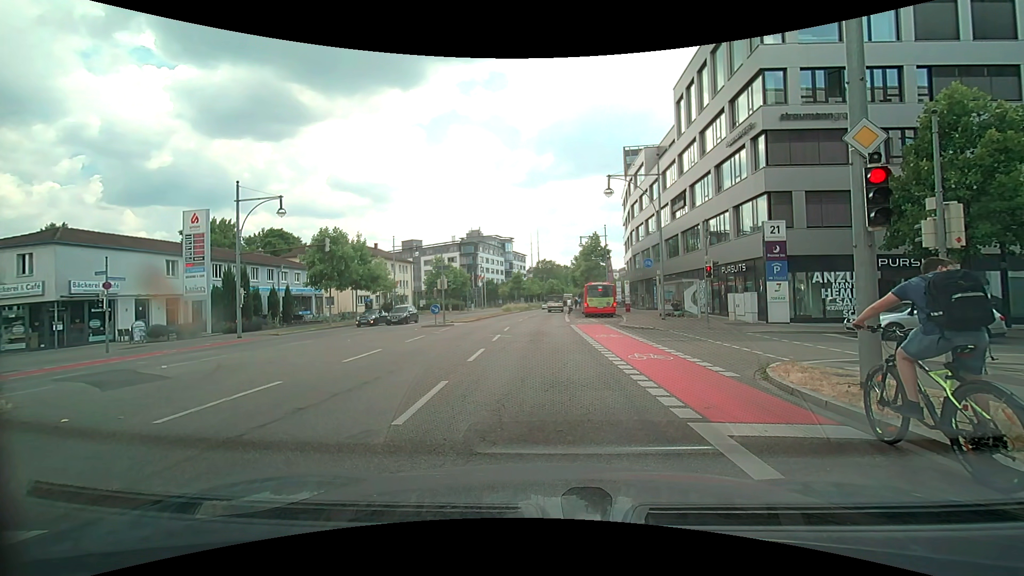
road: primary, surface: asphalt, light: Day
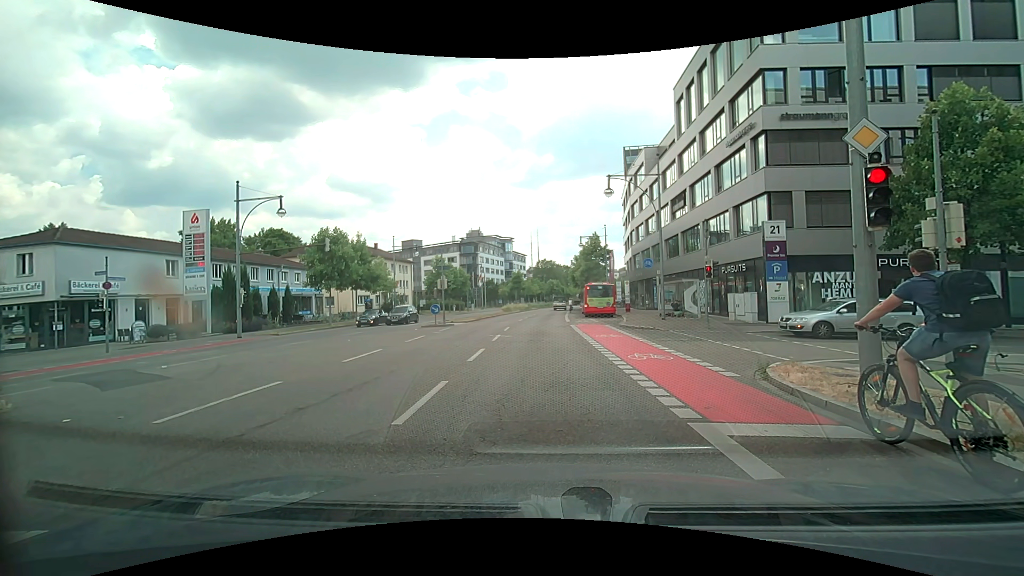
(0.0, 0.0) m; 0°
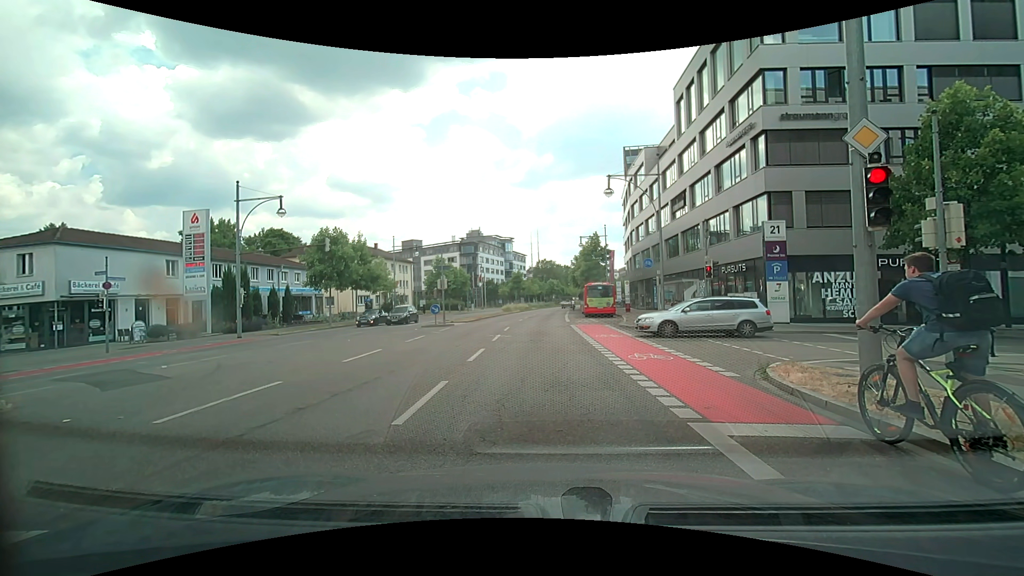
(0.0, 0.0) m; 0°
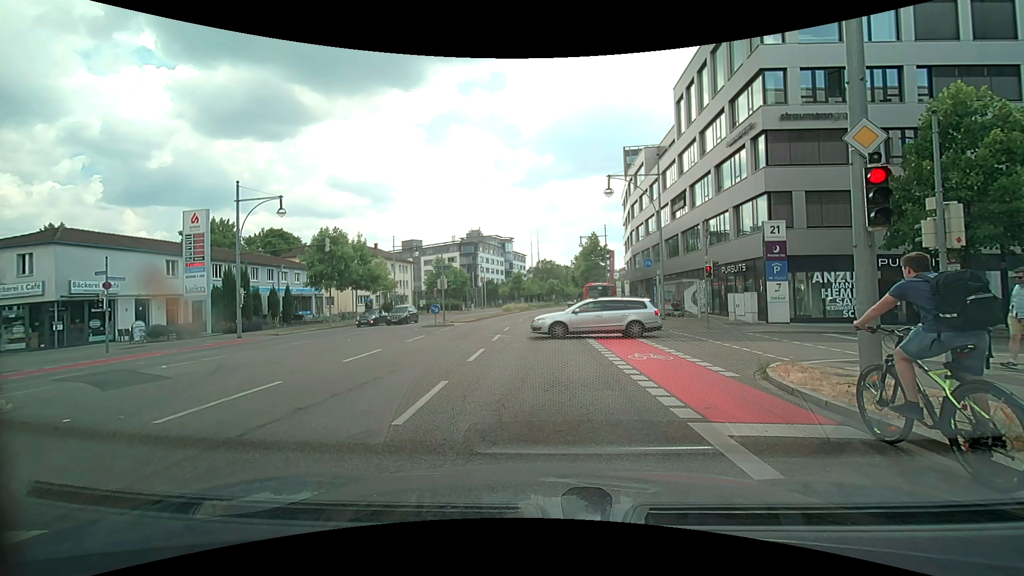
(0.0, 0.0) m; 0°
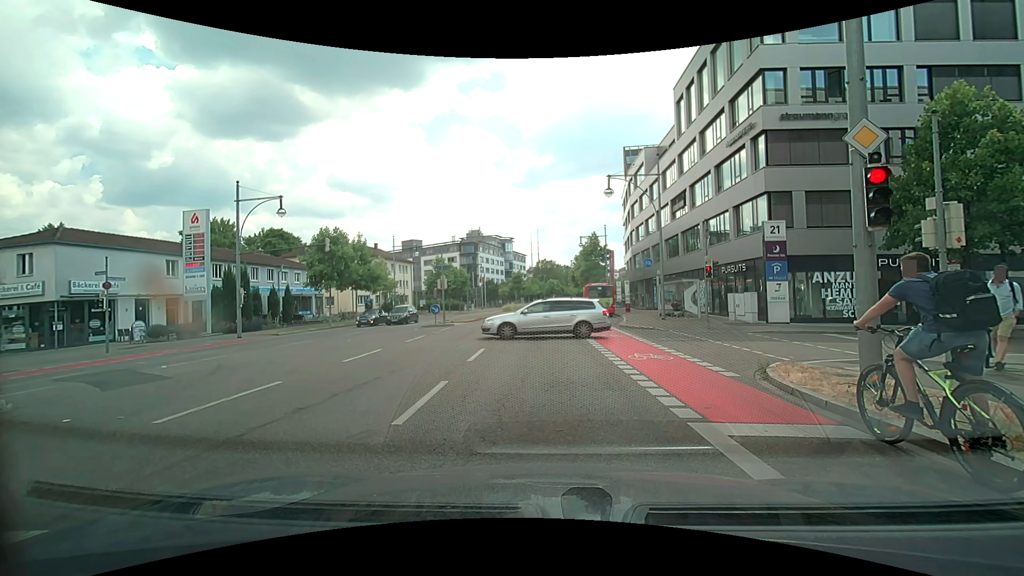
(0.0, 0.0) m; 0°
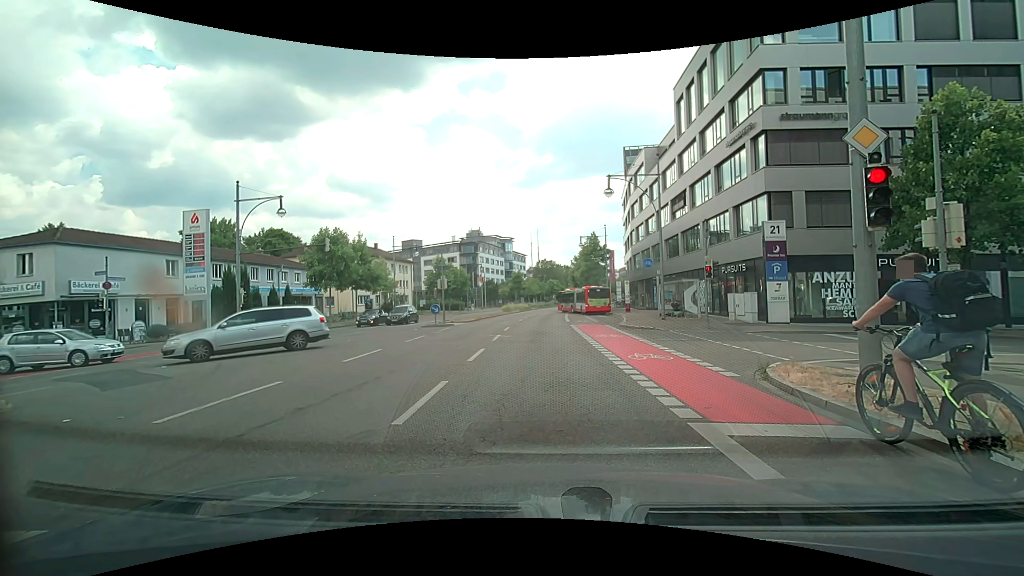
(0.0, 0.0) m; 0°
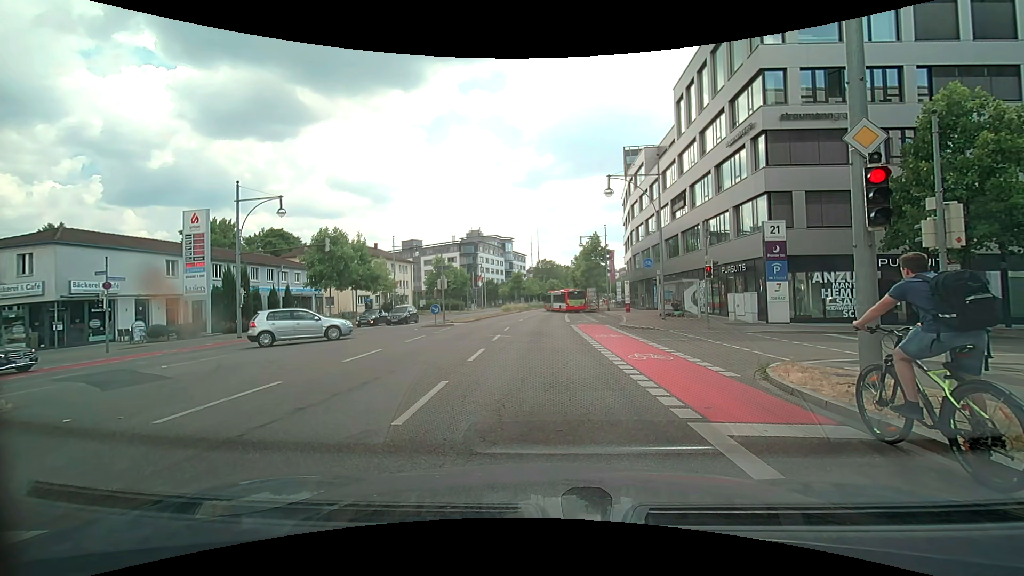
(0.0, 0.0) m; 0°
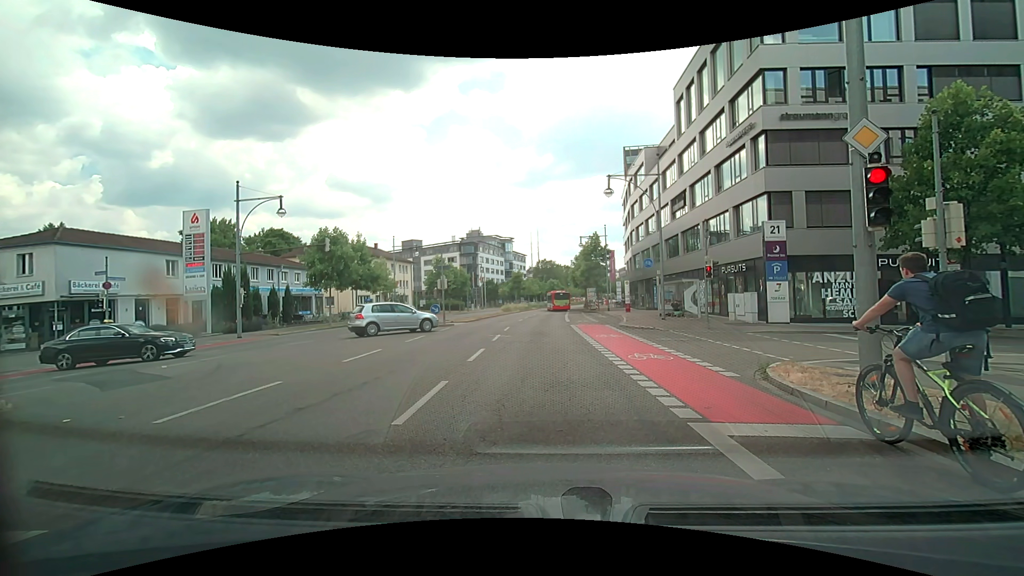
(0.0, 0.0) m; 0°
(0, +10) (0, +20) (0, +30) (0, +40) (0, +50) (0, +60) (0, +70) (+1, +80) (+2, +90) (+3, +100) m
